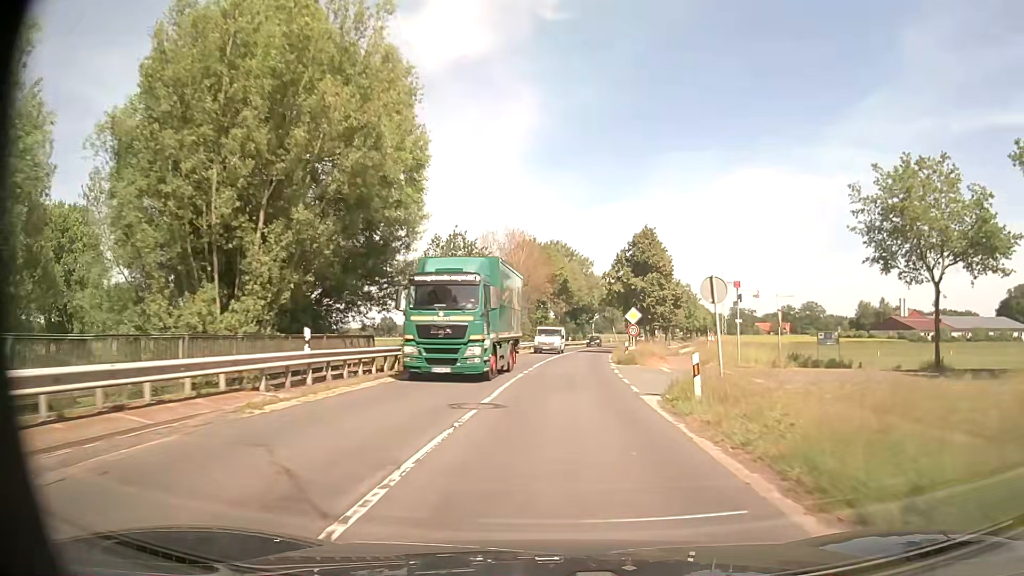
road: secondary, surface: asphalt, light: Day
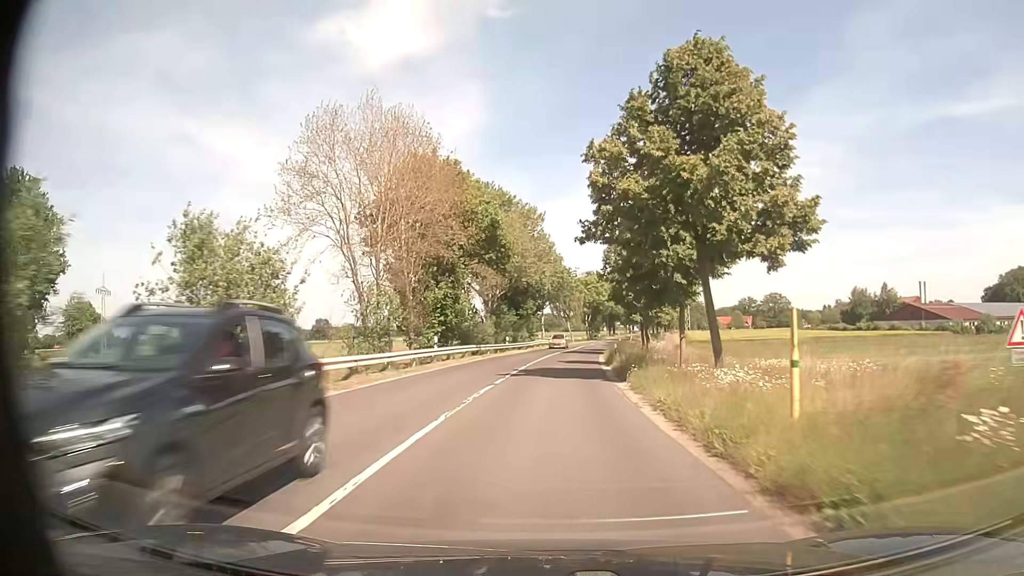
(+1.7, +37.4) m; +5°
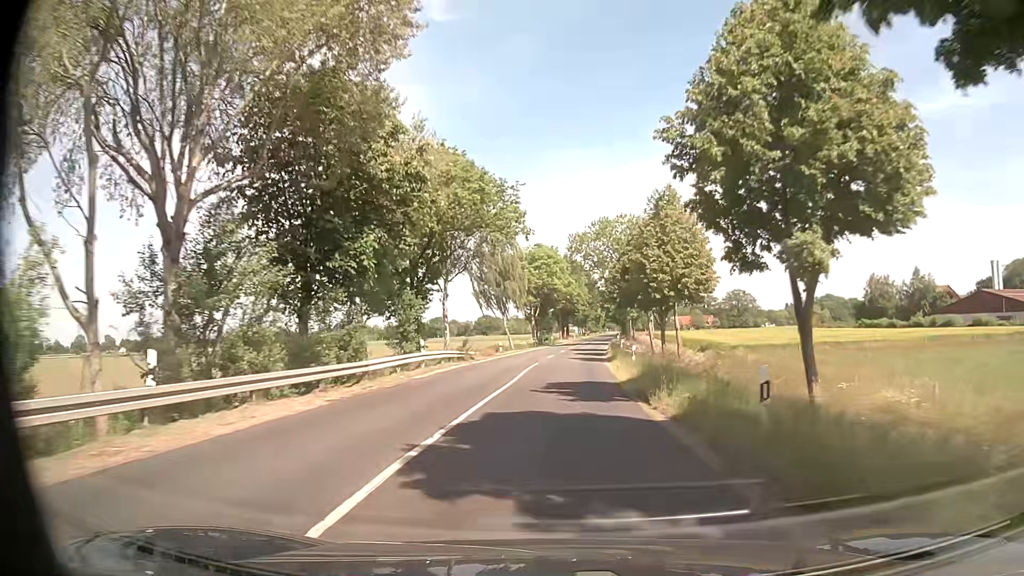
(+1.9, +47.4) m; +5°
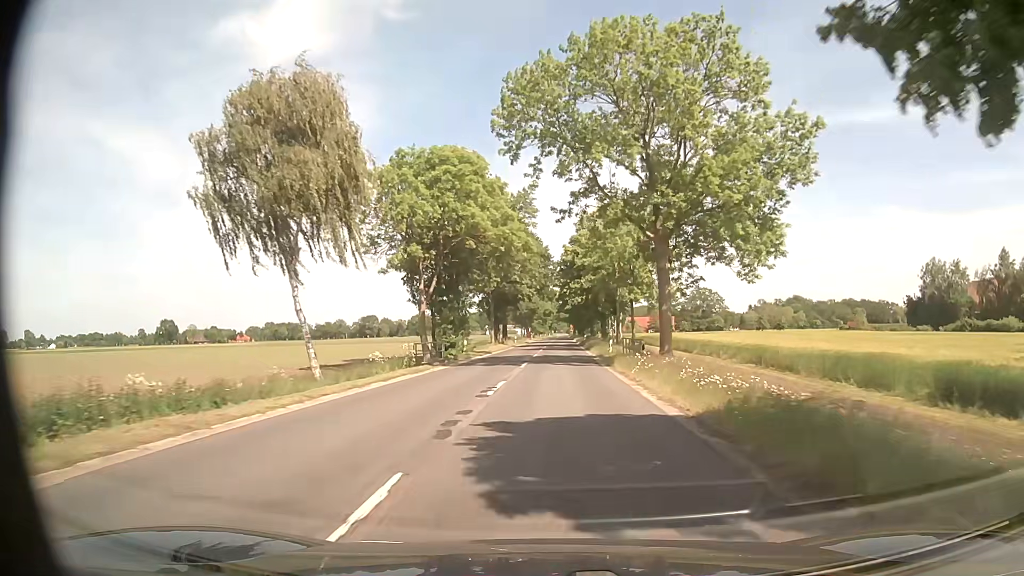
(+1.8, +50.6) m; +4°
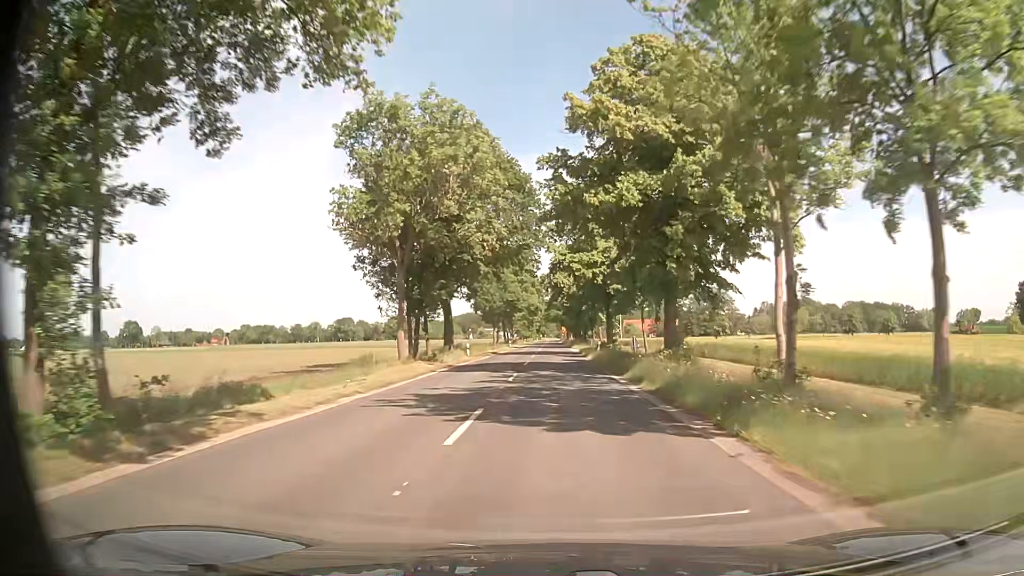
(+1.1, +42.1) m; +2°
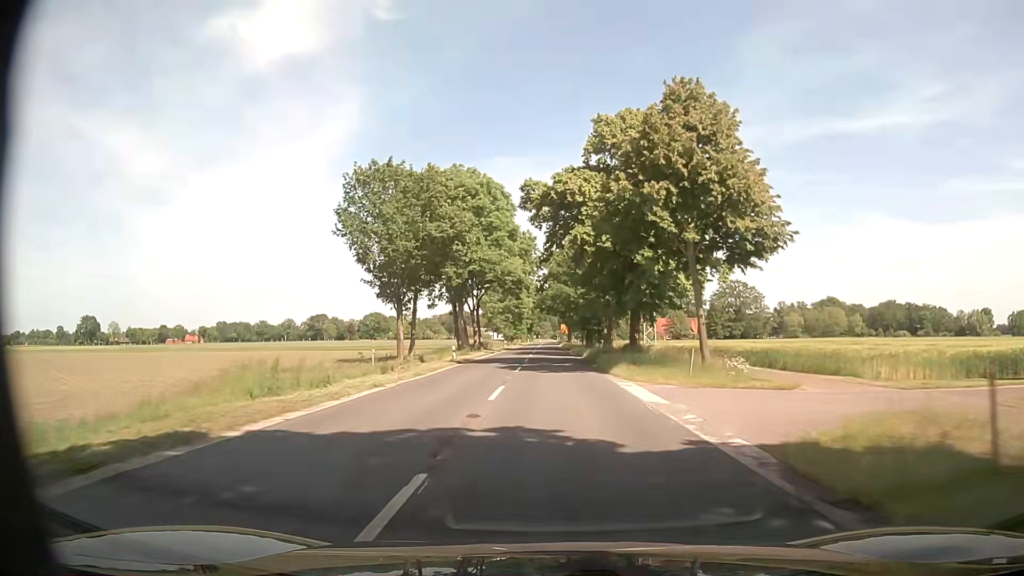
(-0.1, +54.1) m; -1°
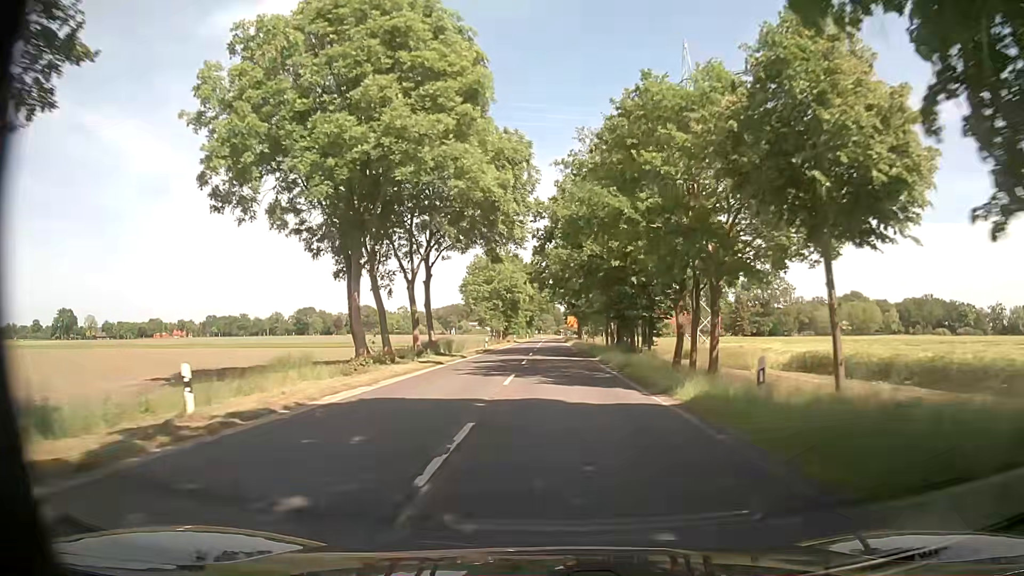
(+0.5, +32.7) m; 0°
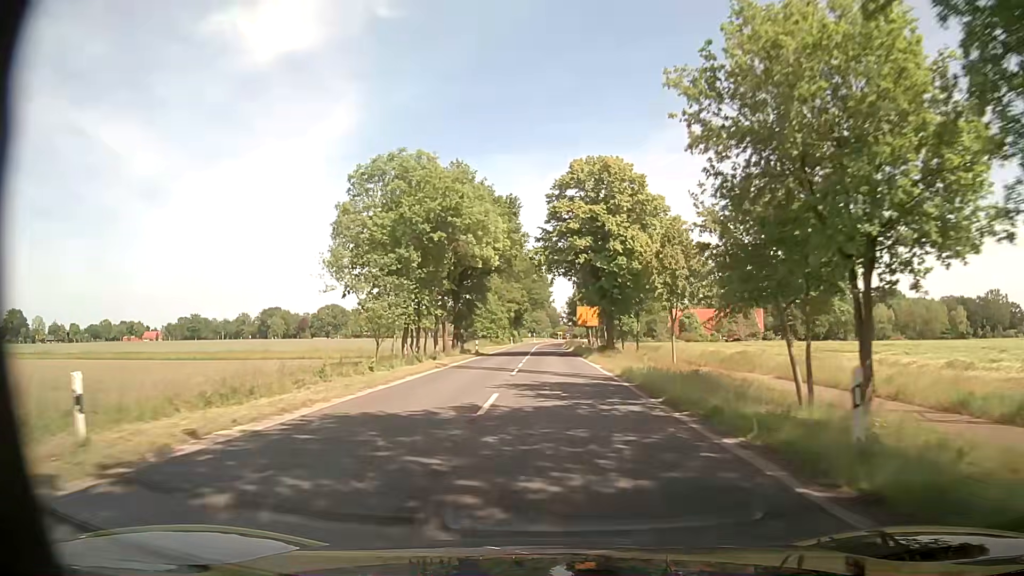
(+0.7, +54.3) m; +1°
(0, +10) (0, +20) (0, +30) (0, +40) (0, +50) (0, +60) (0, +70) (0, +80) (0, +90) (0, +100) m
